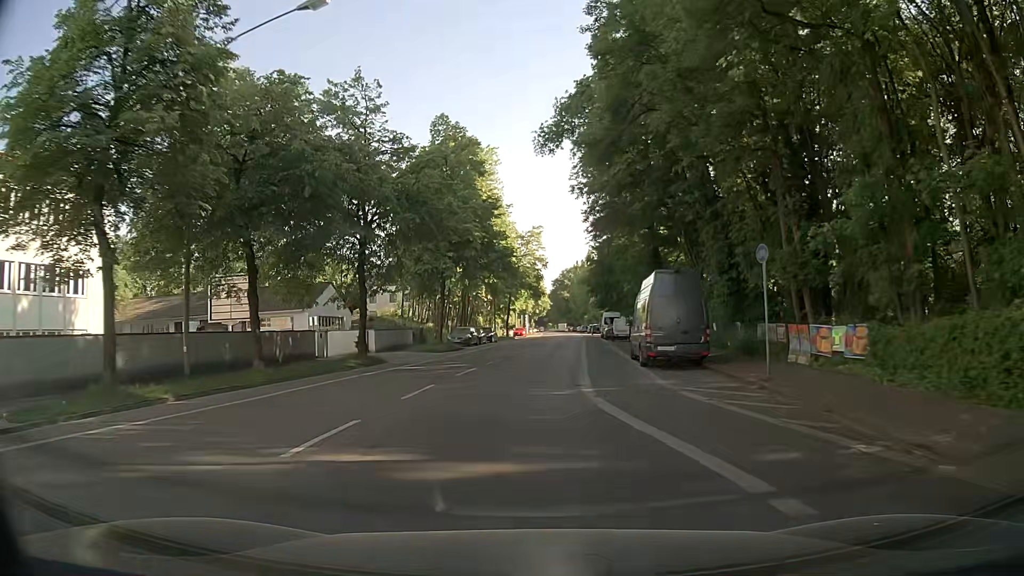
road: secondary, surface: asphalt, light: Day
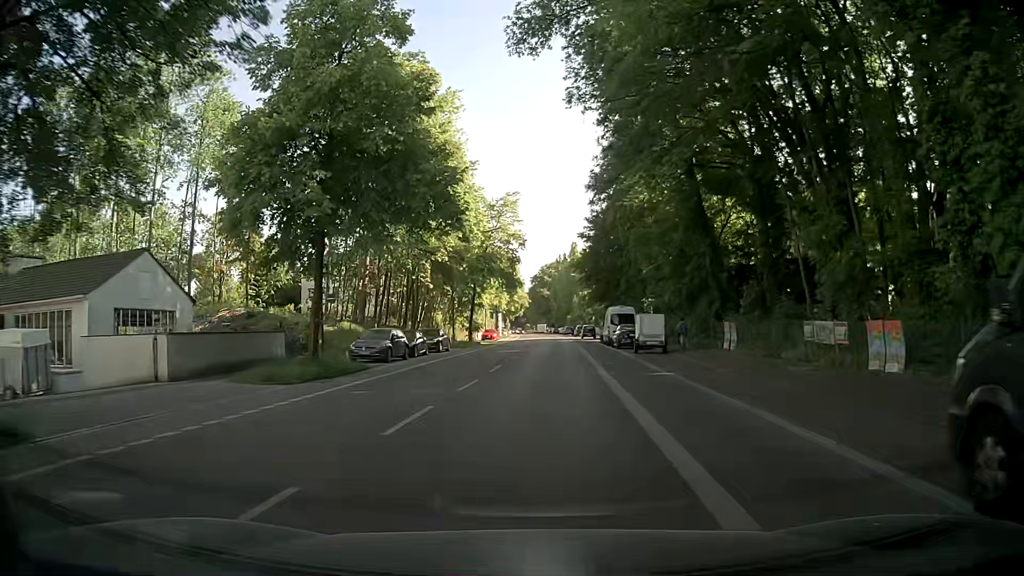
(+0.3, +22.0) m; +2°
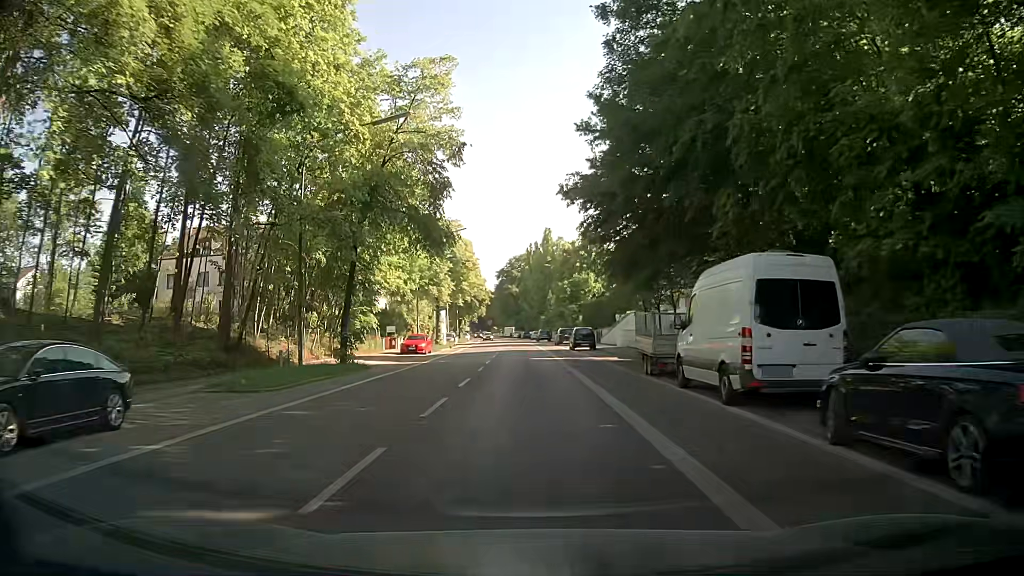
(+0.8, +33.3) m; +2°
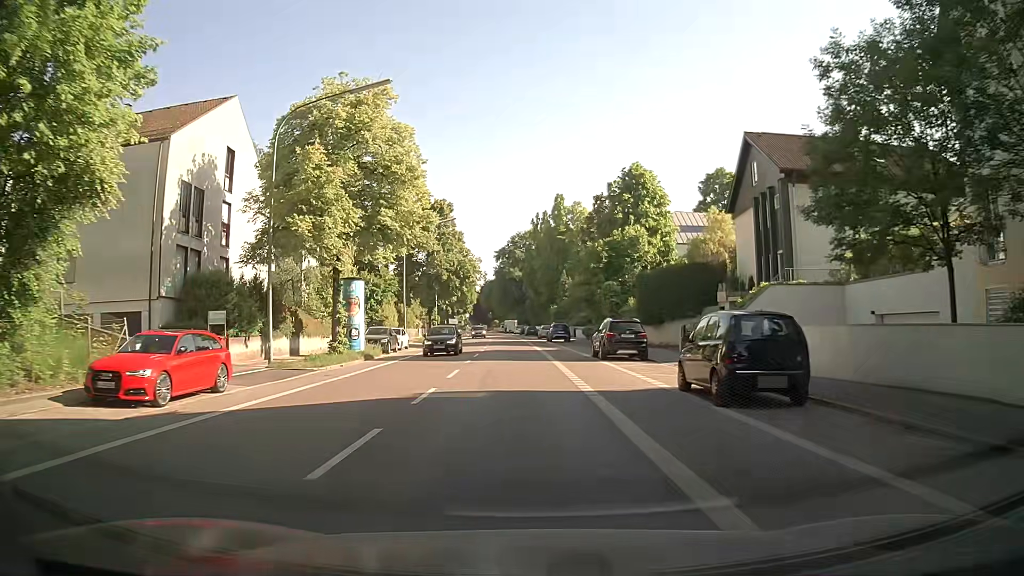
(+0.1, +35.7) m; +1°
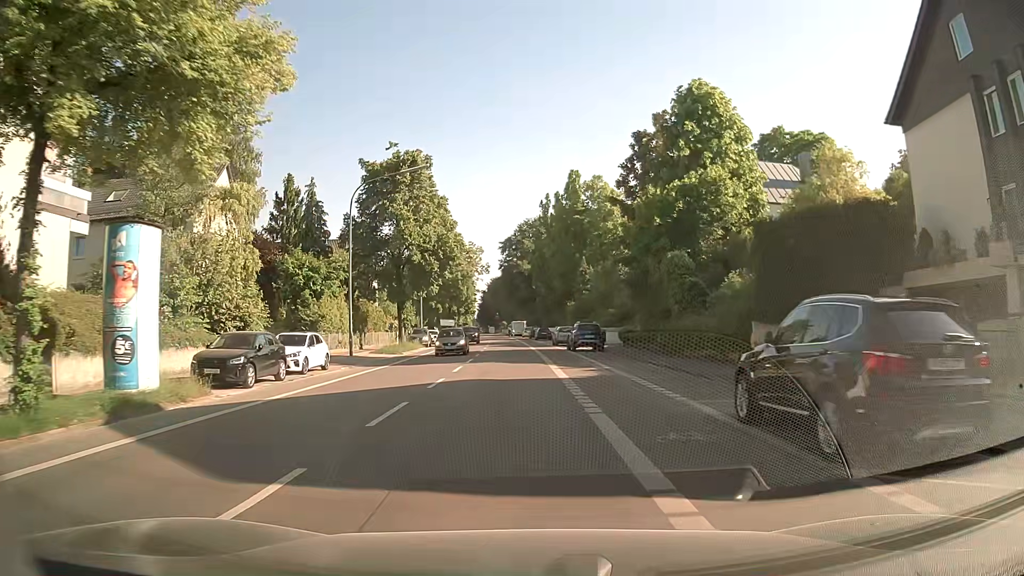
(-0.4, +20.3) m; -1°
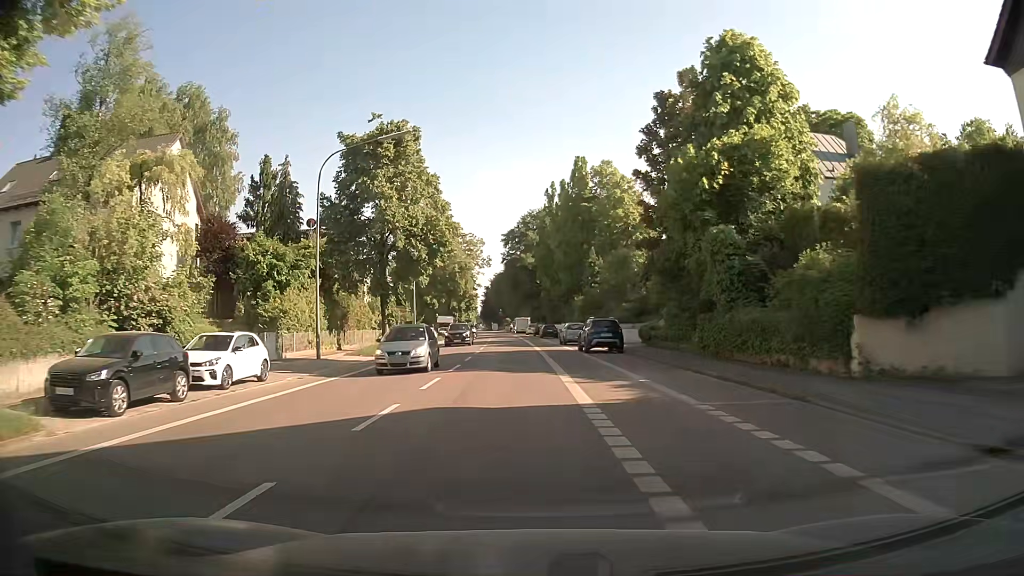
(0.0, +6.7) m; 0°
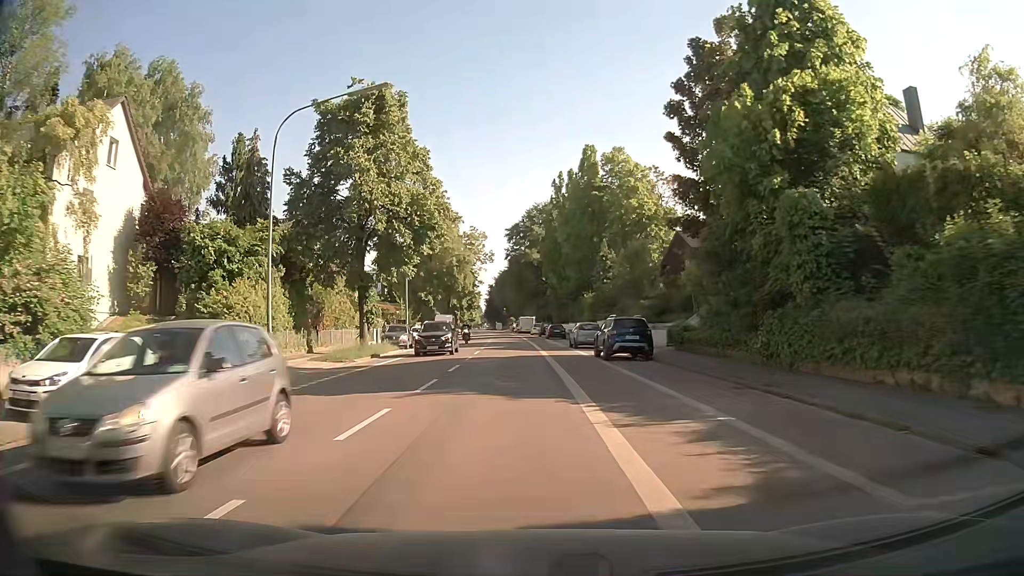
(-0.1, +6.7) m; -1°
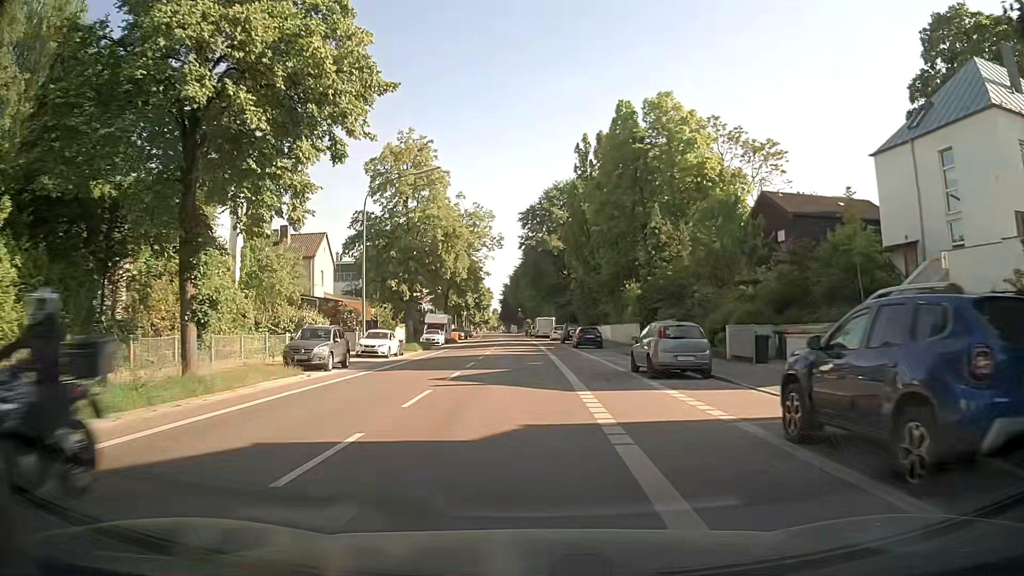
(-0.1, +20.4) m; -1°
(0, +10) (0, +20) (0, +30) (-1, +40) (-1, +50) (-2, +60) (-2, +70) (-2, +80) (-3, +90) (-3, +100) m
